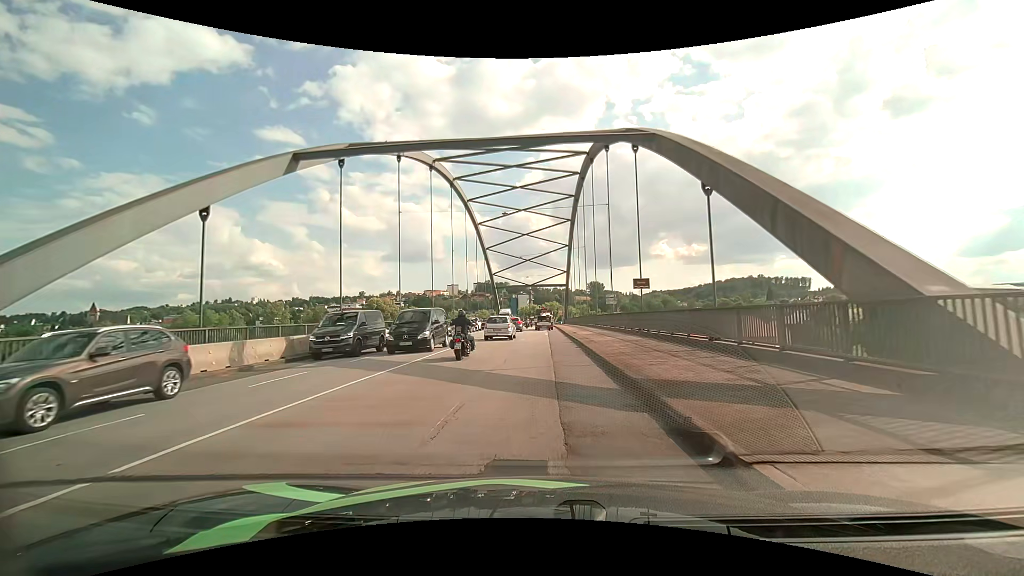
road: primary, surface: asphalt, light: Day
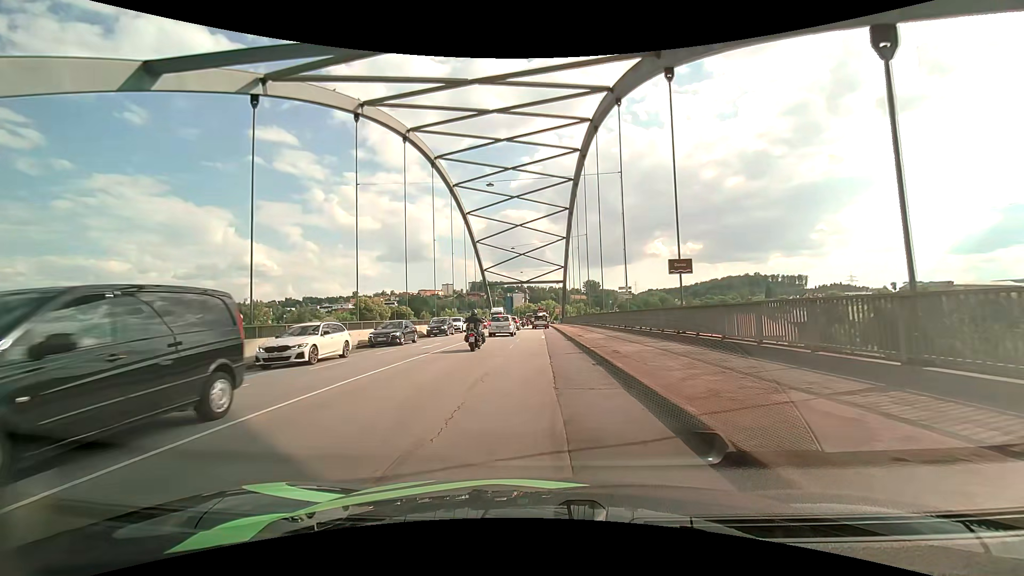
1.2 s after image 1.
(0.0, +8.7) m; -1°
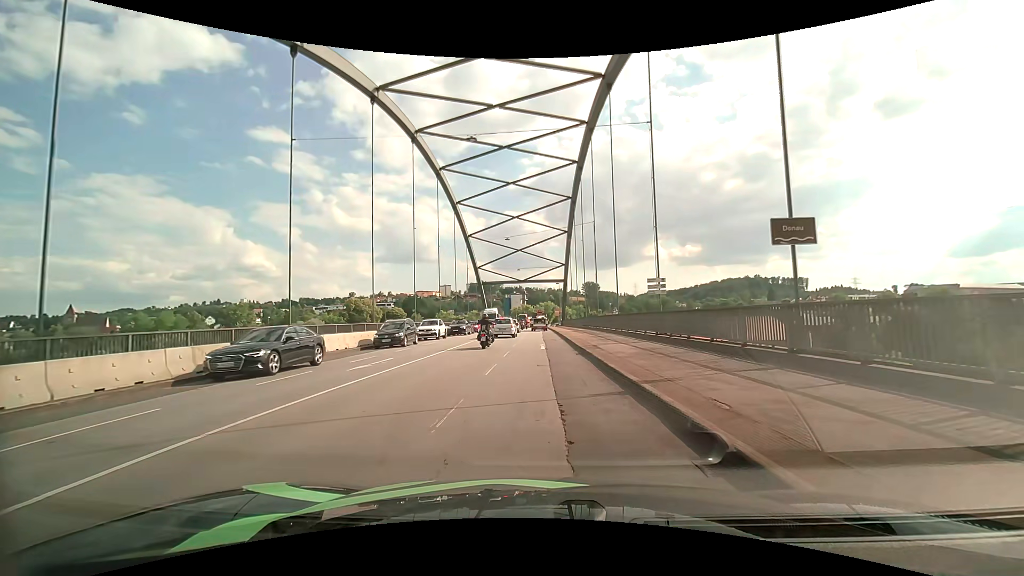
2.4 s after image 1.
(+0.2, +8.8) m; +2°
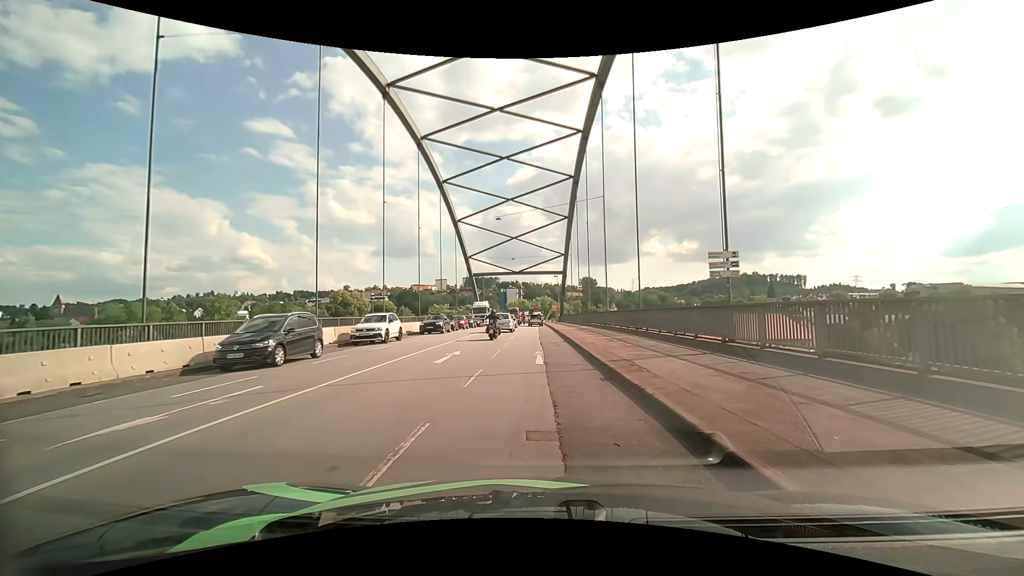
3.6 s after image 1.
(-0.1, +8.6) m; -1°
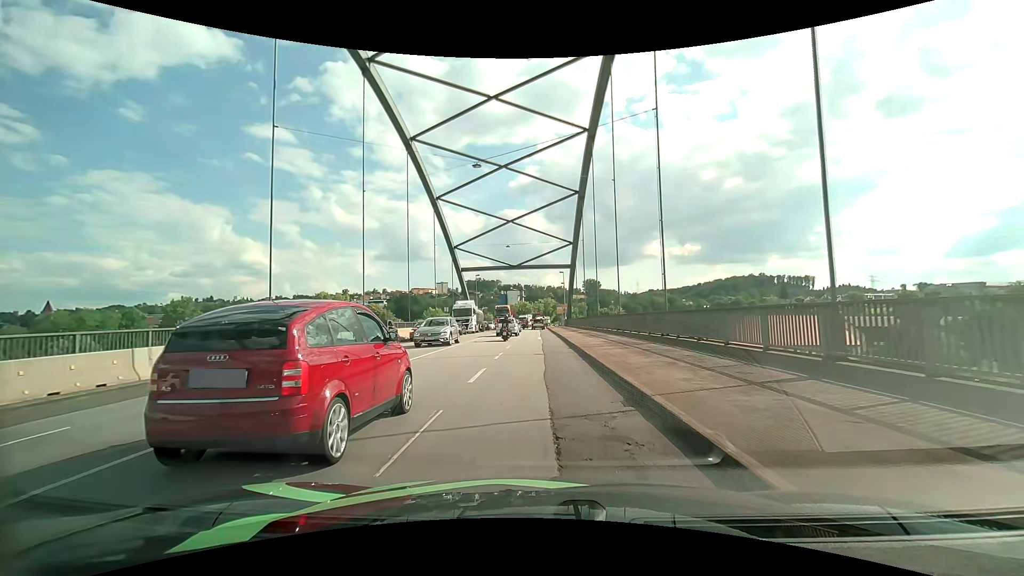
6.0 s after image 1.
(+0.2, +17.1) m; 0°
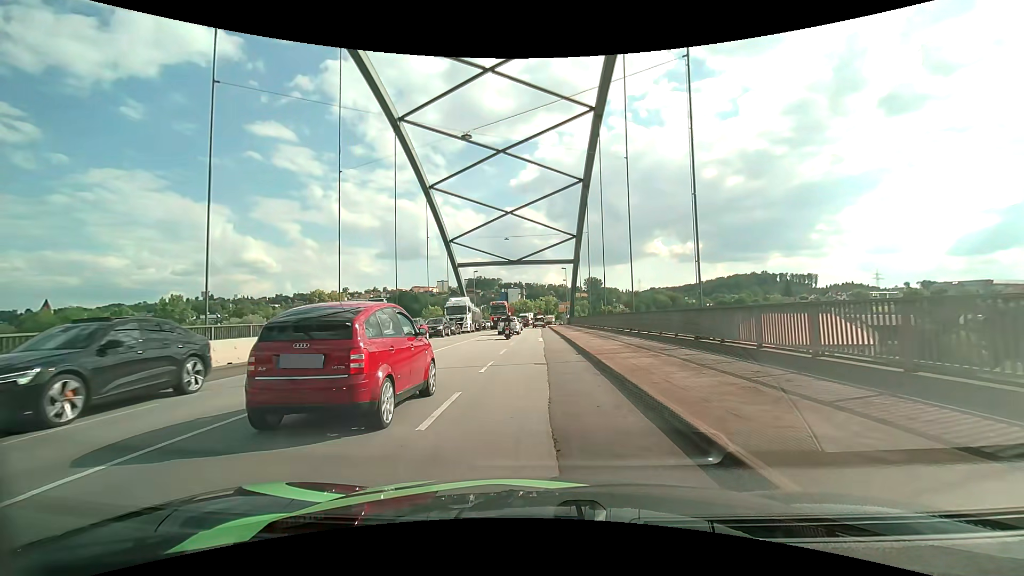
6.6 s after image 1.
(0.0, +4.4) m; 0°
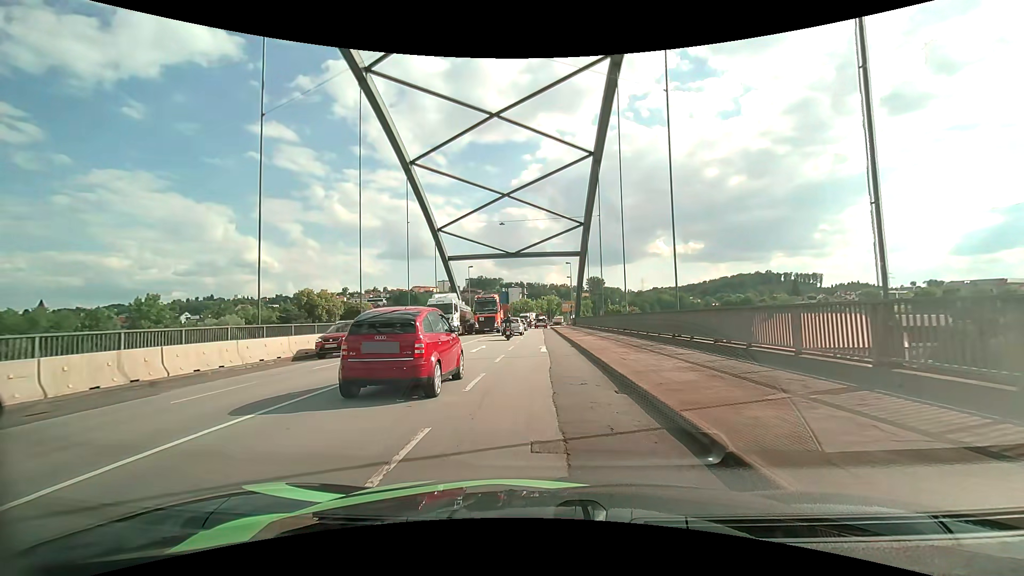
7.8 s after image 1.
(0.0, +8.9) m; 0°
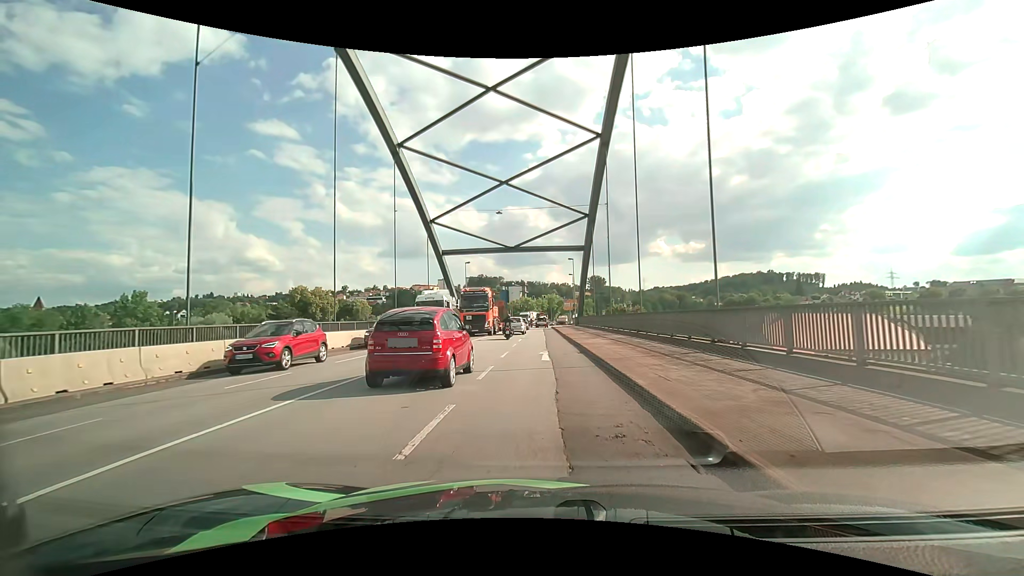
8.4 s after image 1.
(0.0, +4.4) m; 0°
(0, +10) (0, +20) (0, +30) (0, +40) (0, +50) (0, +60) (0, +70) (+1, +80) (+1, +90) (+1, +100) m
